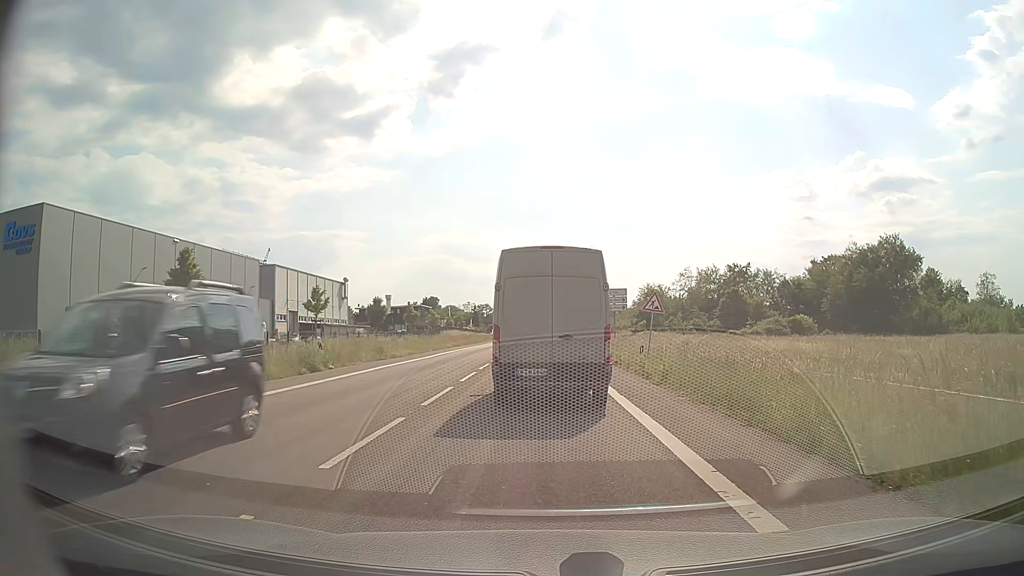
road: secondary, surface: asphalt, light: Day
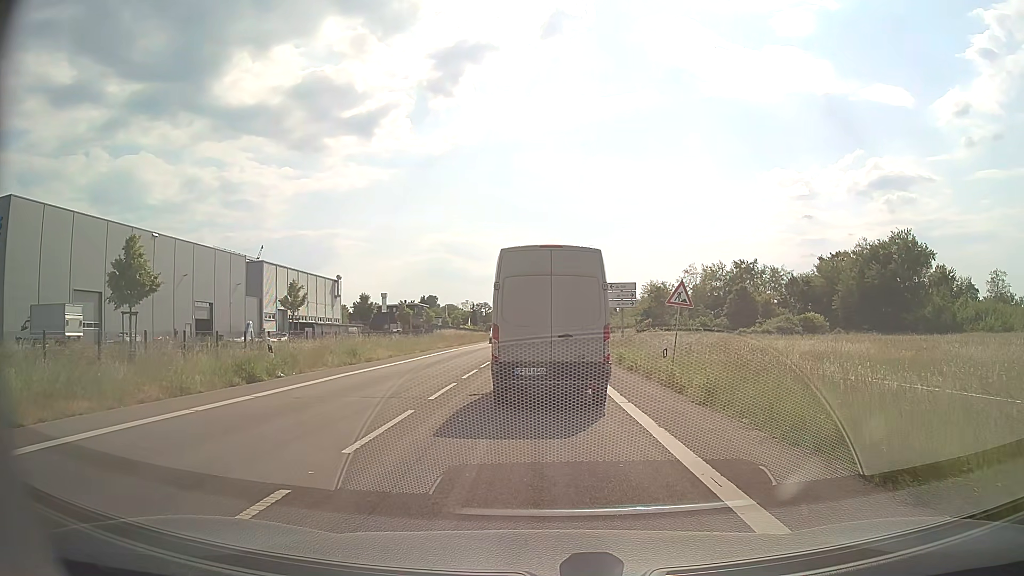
(0.0, +4.8) m; 0°
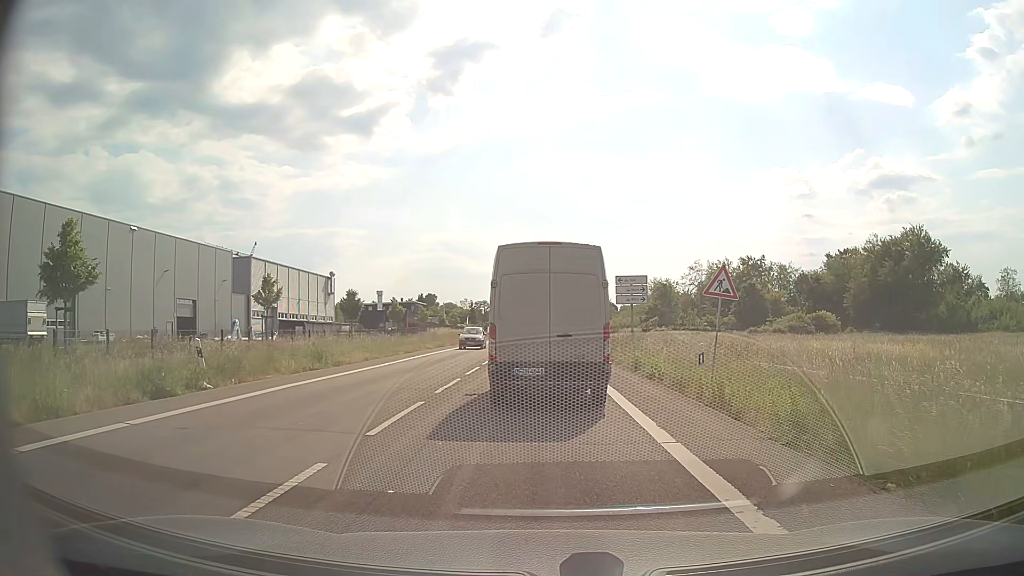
(0.0, +4.6) m; 0°
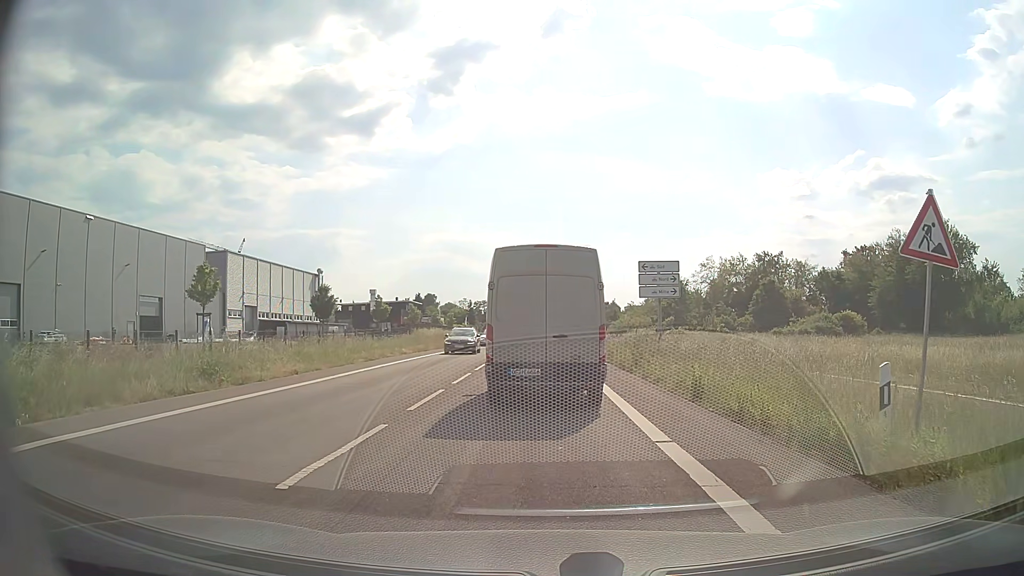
(0.0, +8.5) m; +1°
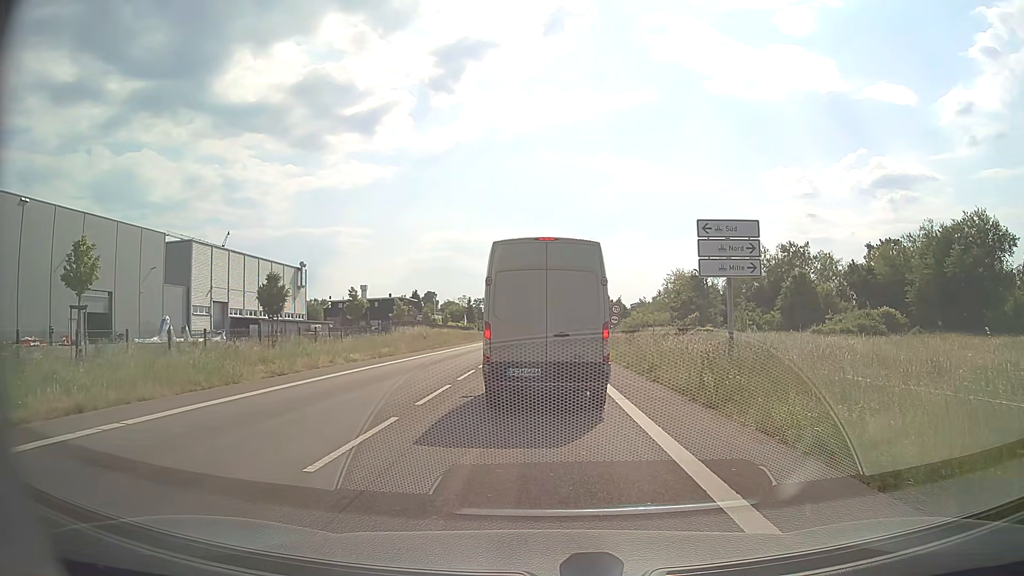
(-0.1, +10.8) m; -1°
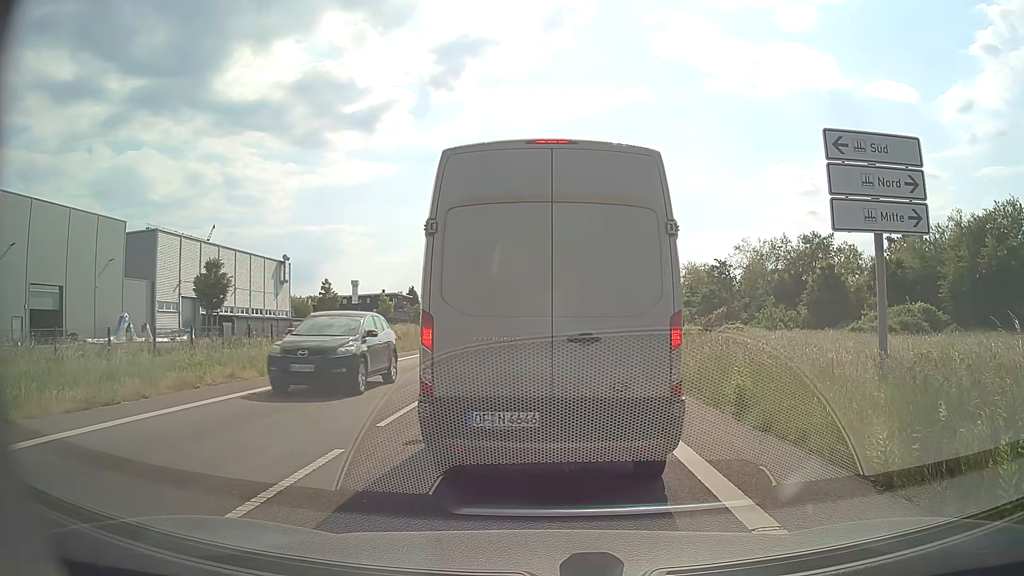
(0.0, +8.4) m; 0°
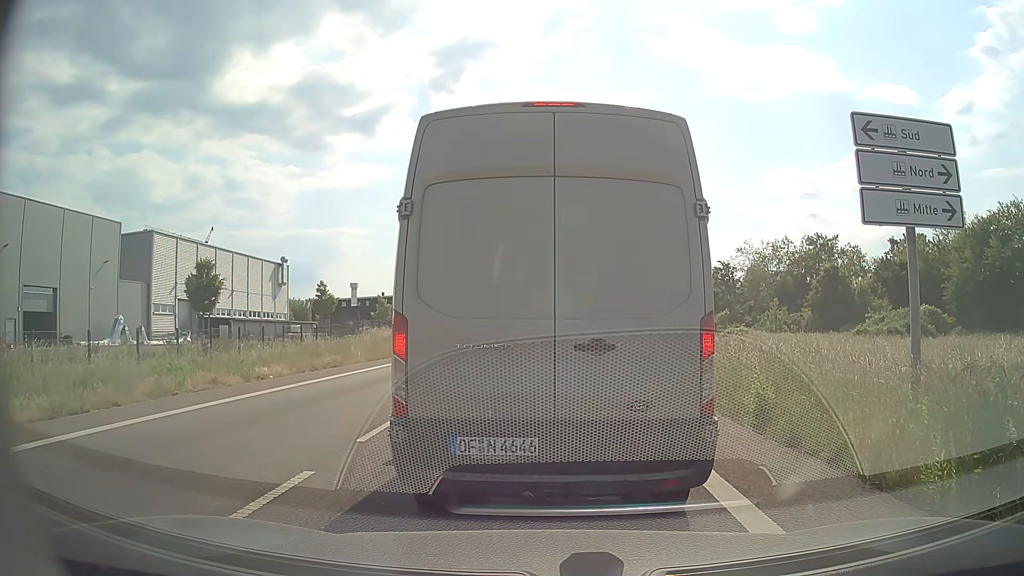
(0.0, +0.9) m; 0°
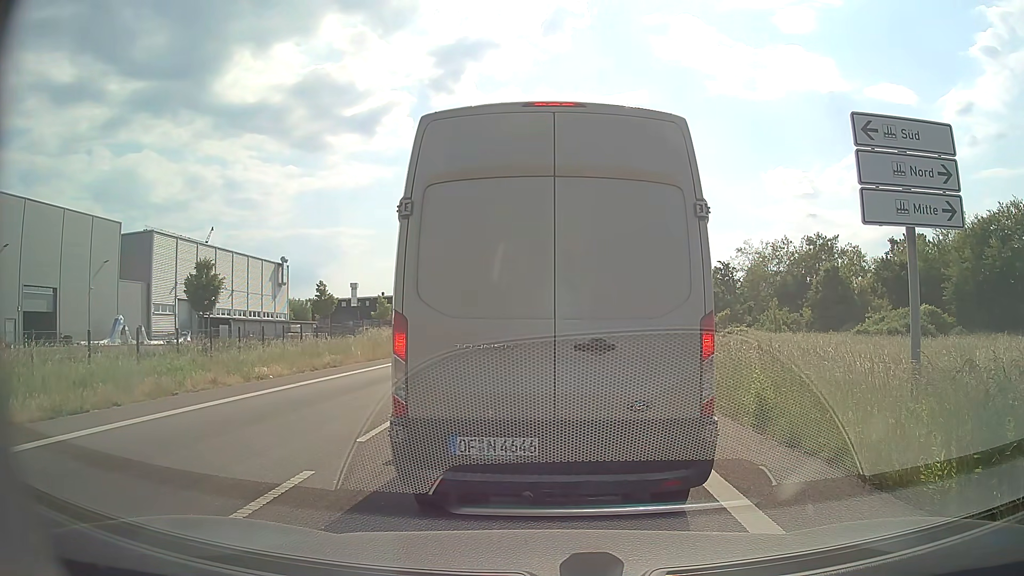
(0.0, 0.0) m; 0°
